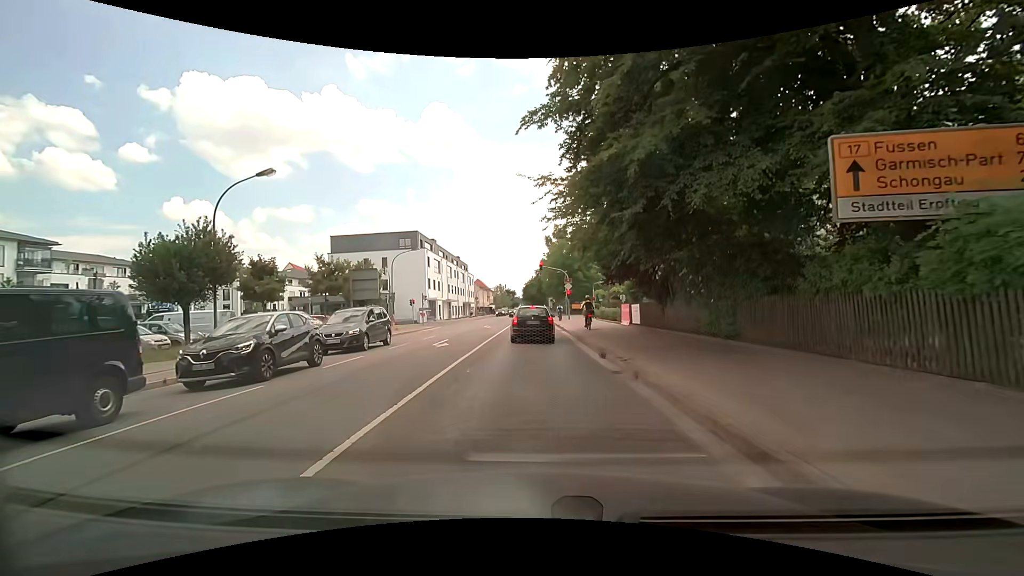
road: secondary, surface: asphalt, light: Day
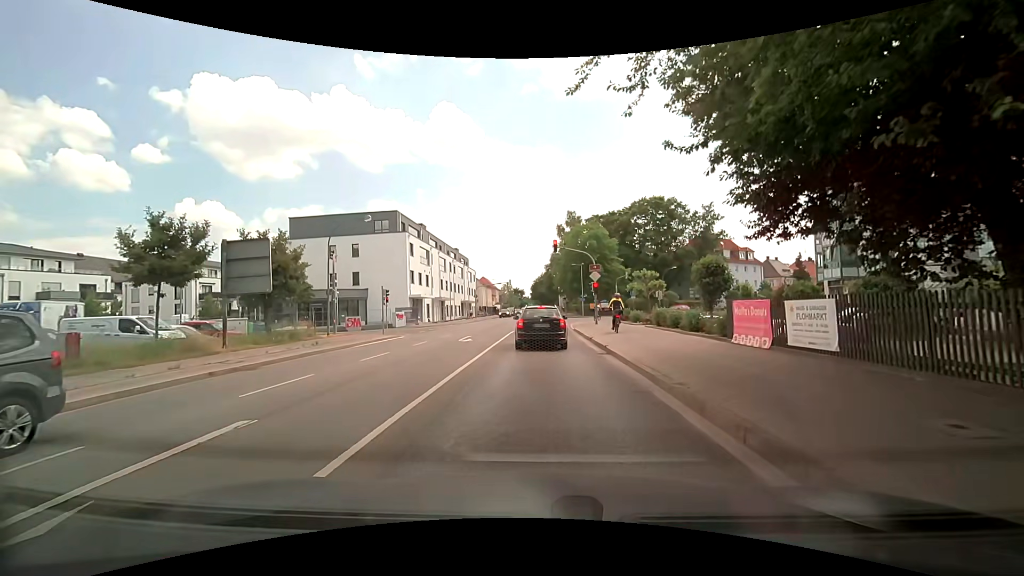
(-0.1, +16.1) m; 0°
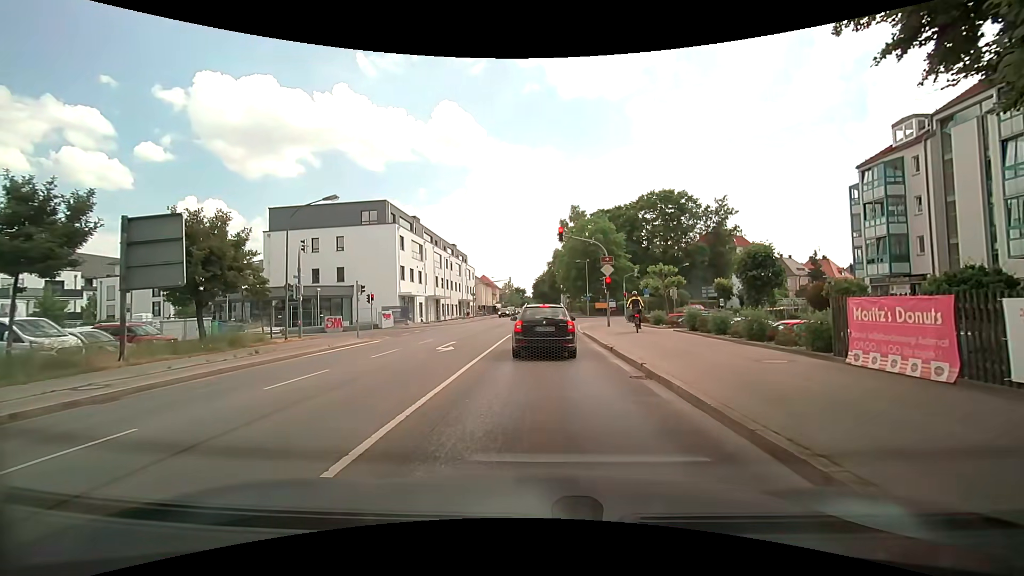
(-0.1, +5.2) m; -1°
